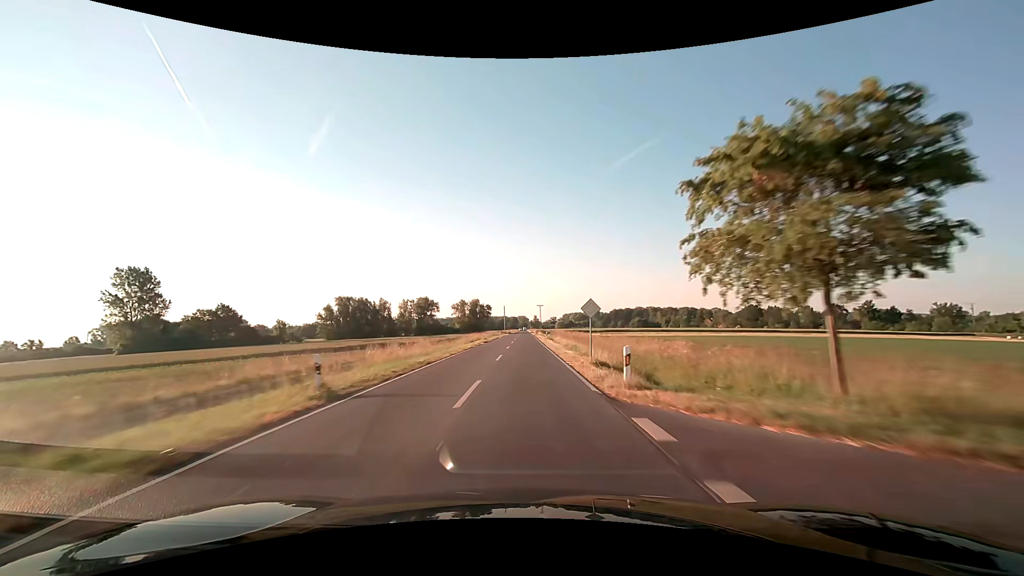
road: secondary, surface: asphalt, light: Day
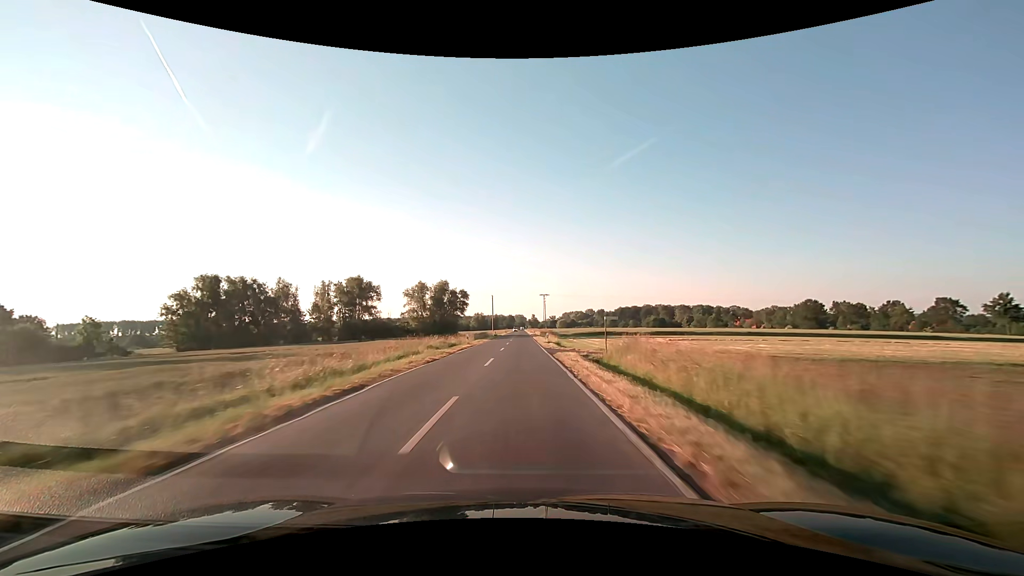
(0.0, +63.6) m; 0°
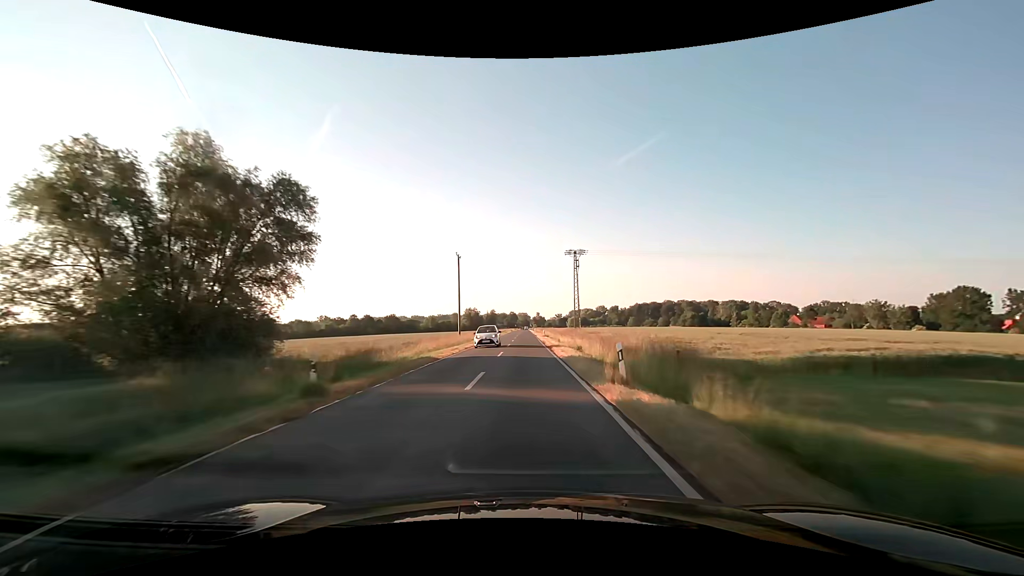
(-0.3, +79.6) m; -1°
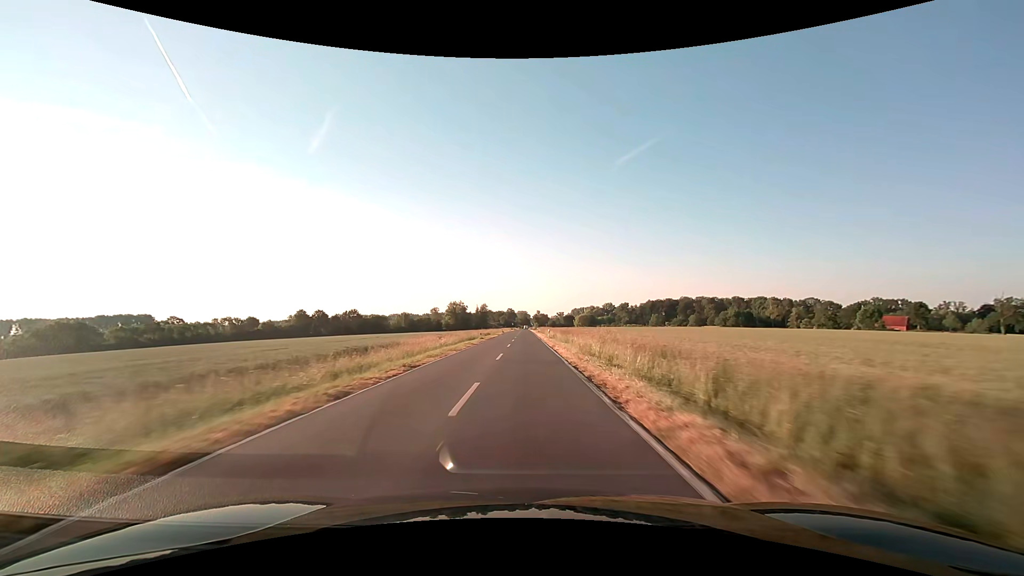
(+0.1, +63.7) m; 0°
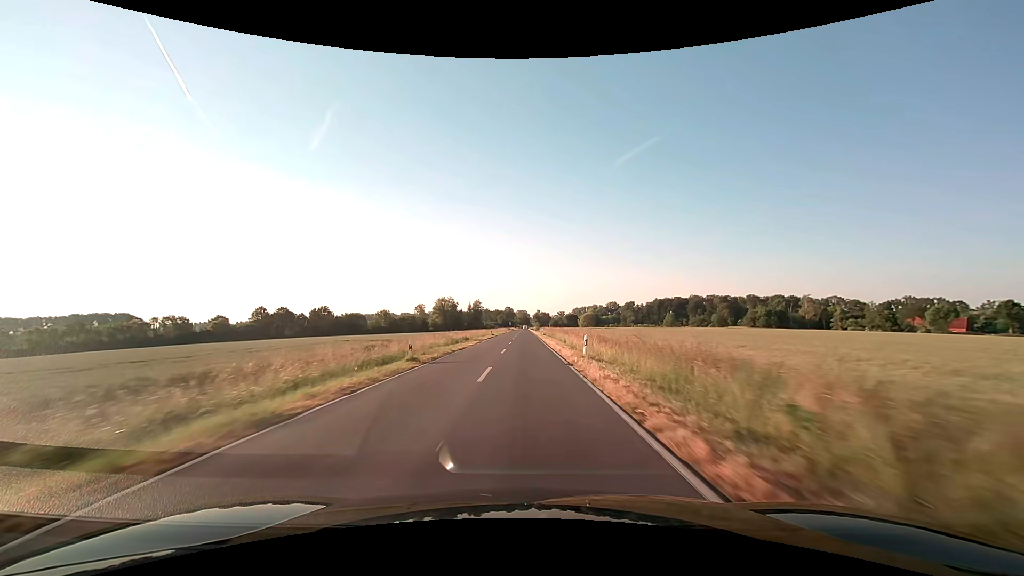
(+0.1, +31.8) m; 0°
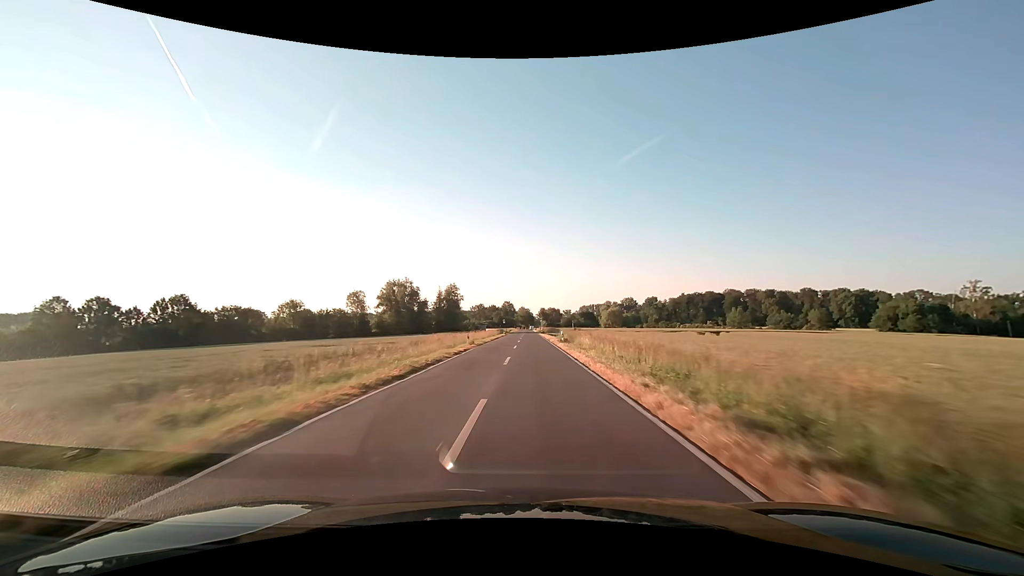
(-0.4, +79.5) m; -1°
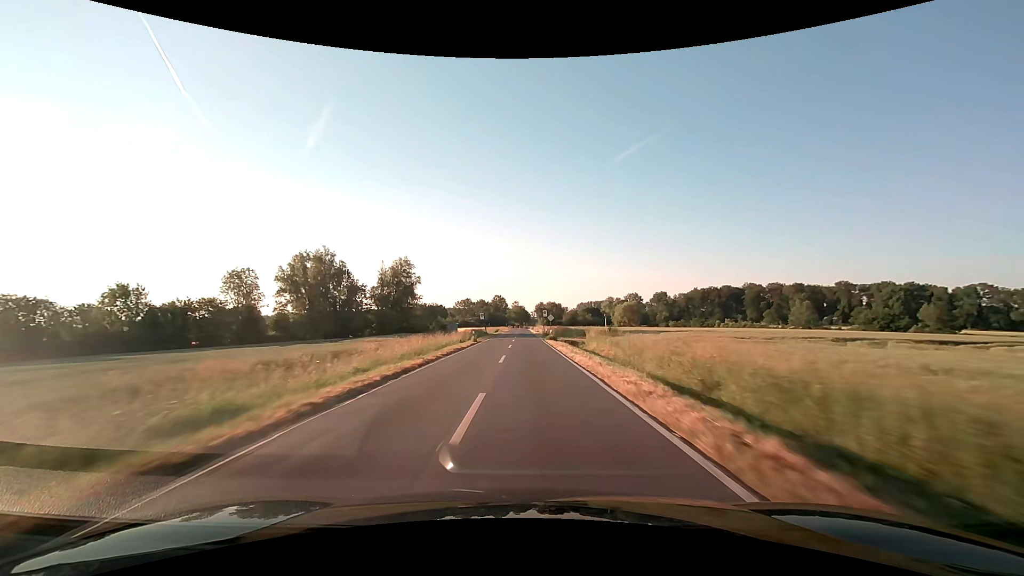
(+0.4, +47.6) m; +1°
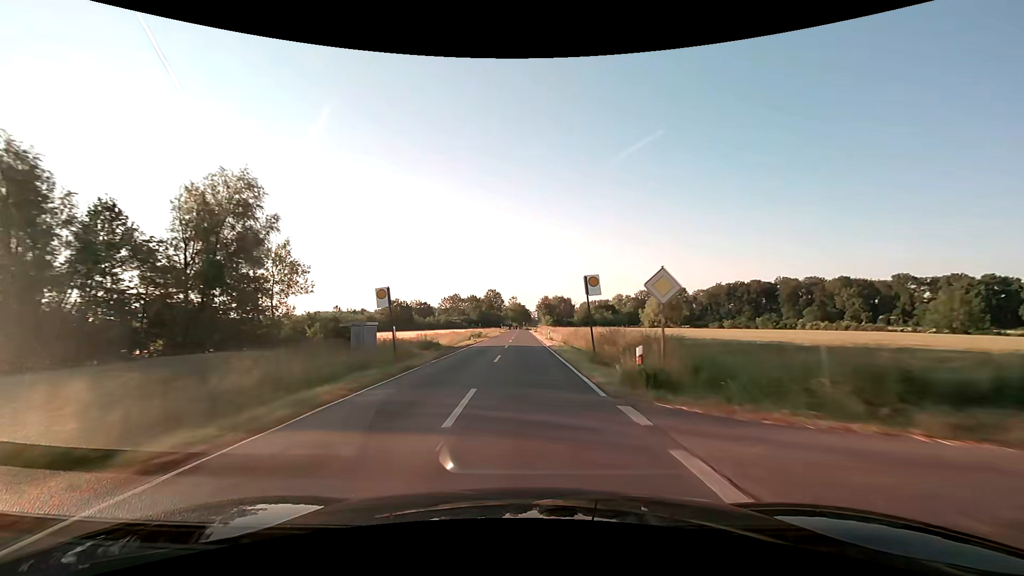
(+0.1, +47.6) m; 0°
(0, +10) (0, +20) (0, +30) (0, +40) (0, +50) (0, +60) (0, +70) (0, +80) (0, +90) (0, +100) m
